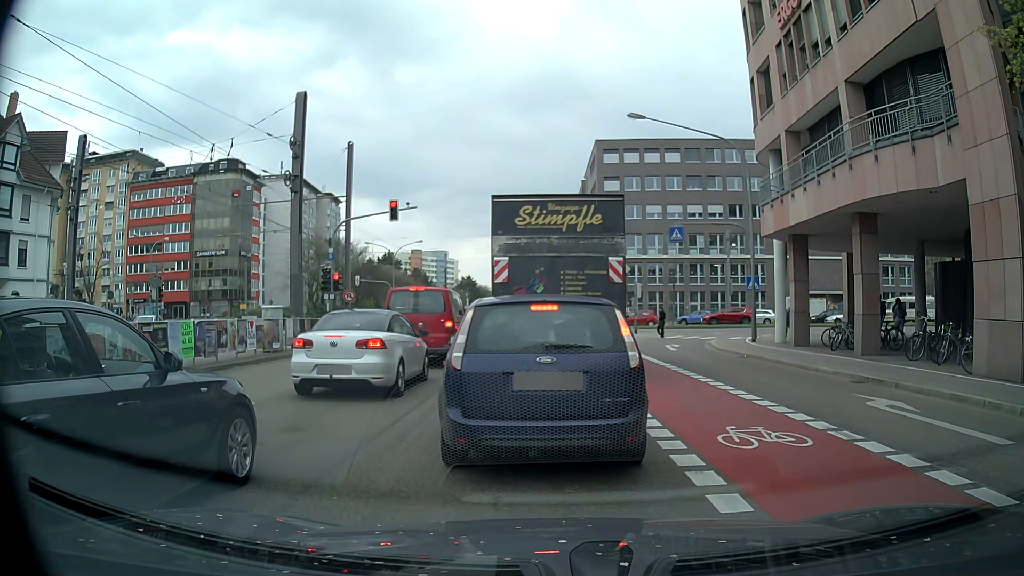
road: secondary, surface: asphalt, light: Day
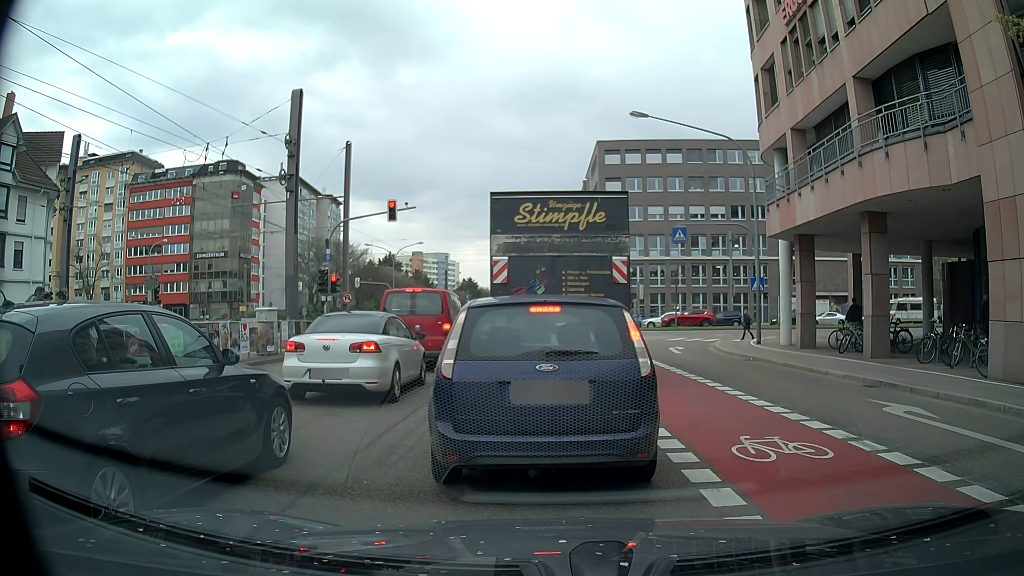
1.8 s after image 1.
(0.0, +0.6) m; 0°
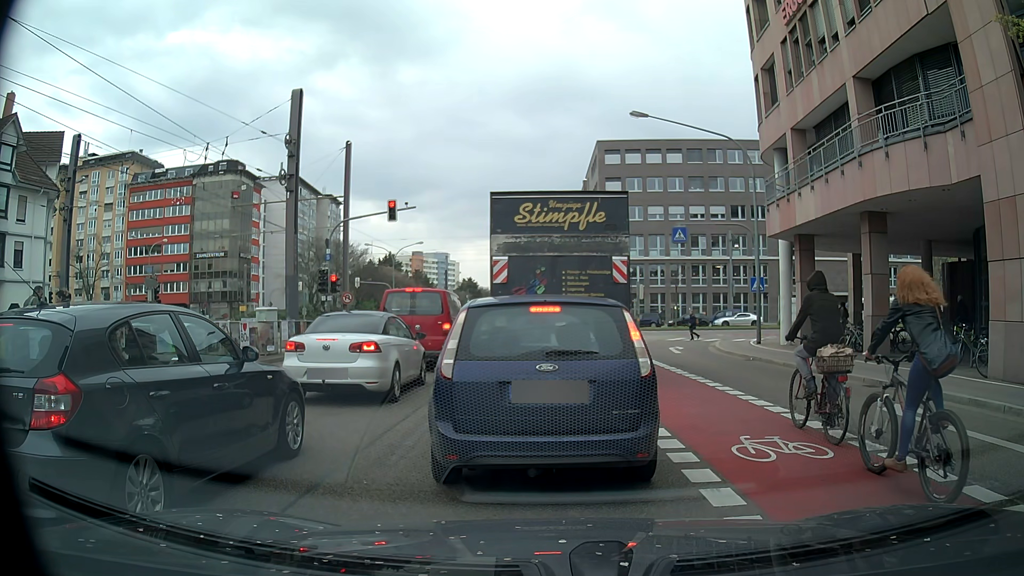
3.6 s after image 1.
(0.0, 0.0) m; 0°
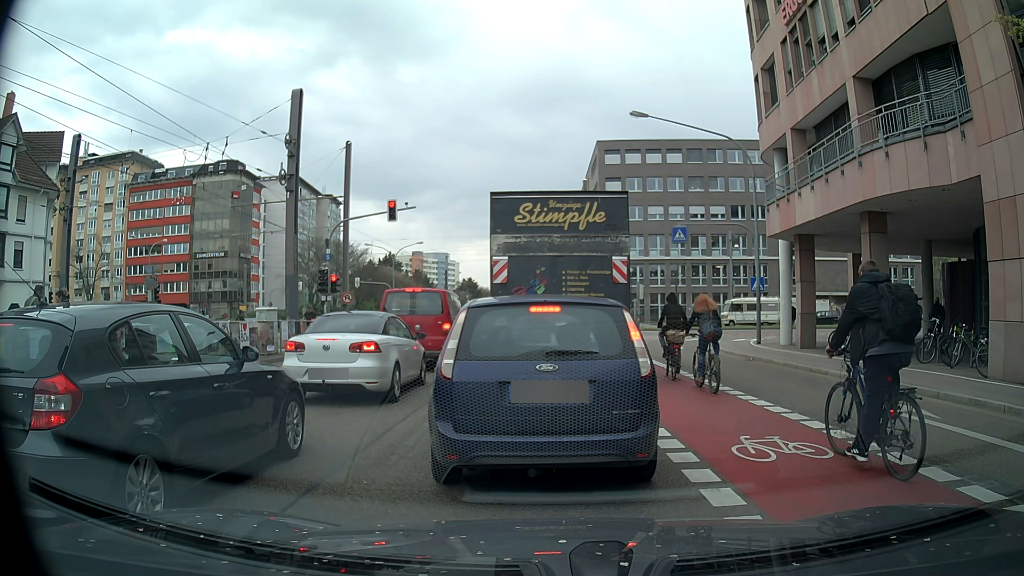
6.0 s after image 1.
(0.0, 0.0) m; 0°
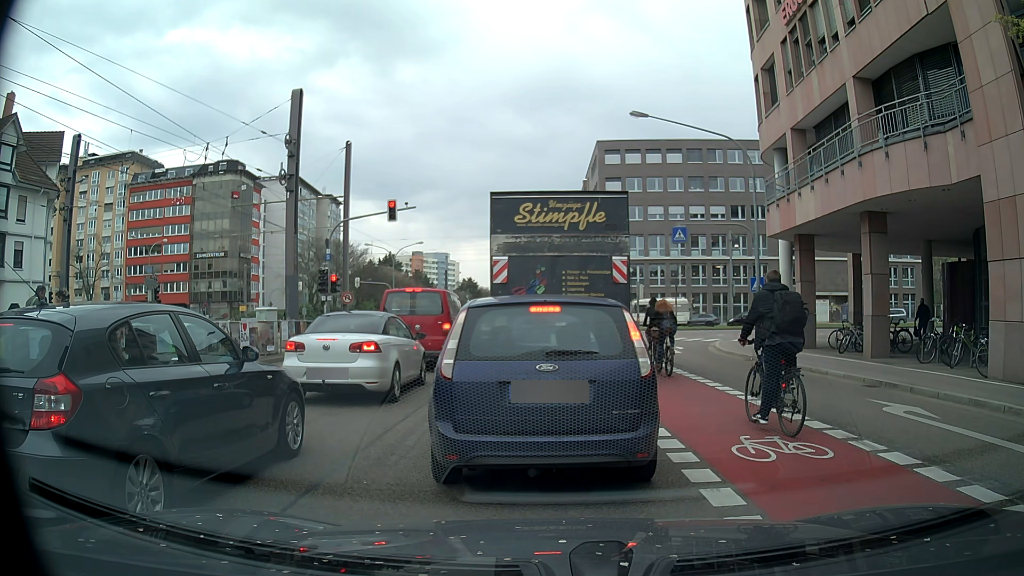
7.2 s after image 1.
(0.0, 0.0) m; 0°
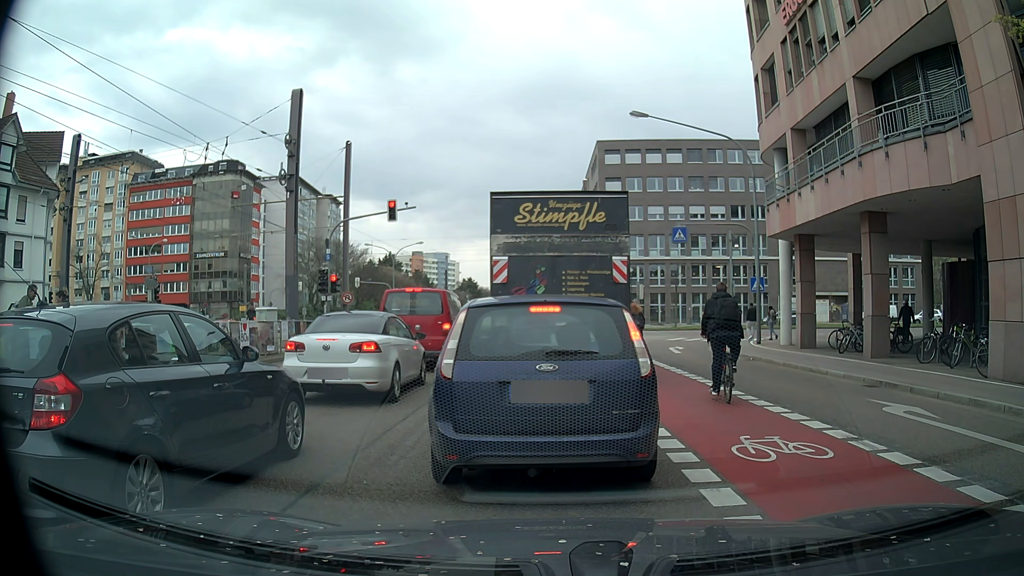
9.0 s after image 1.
(0.0, 0.0) m; 0°
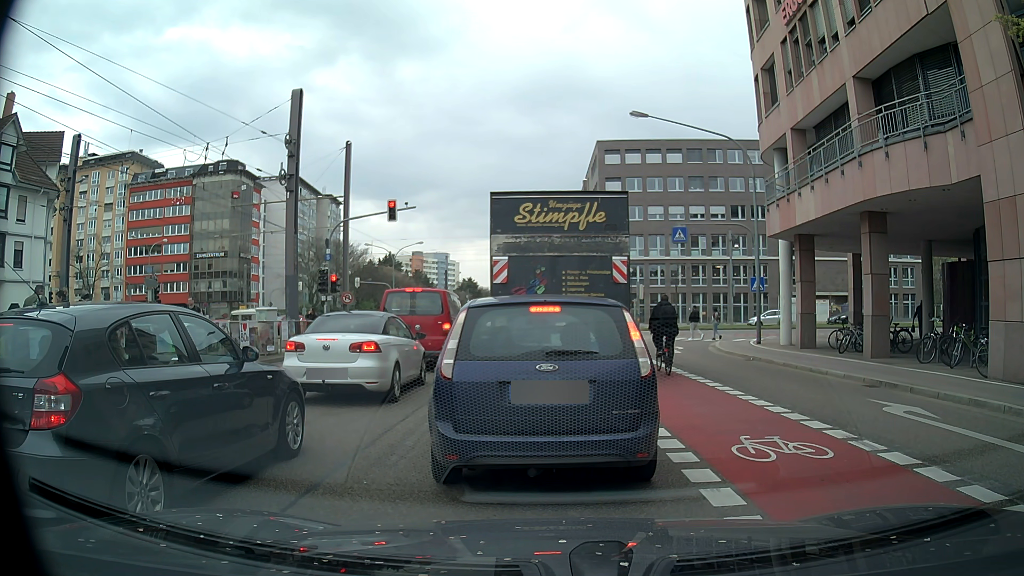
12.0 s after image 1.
(0.0, 0.0) m; 0°
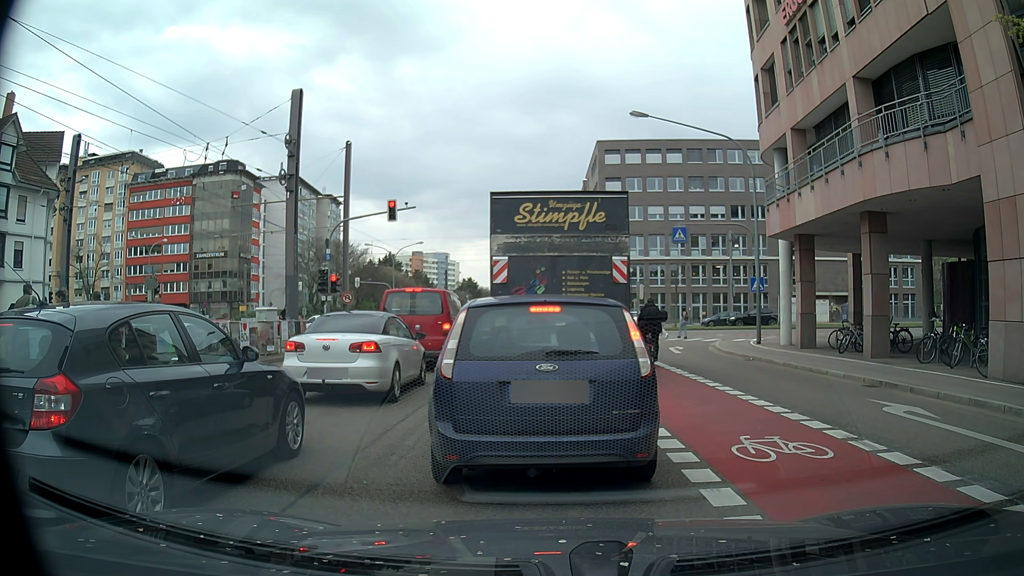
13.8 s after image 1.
(0.0, 0.0) m; 0°
